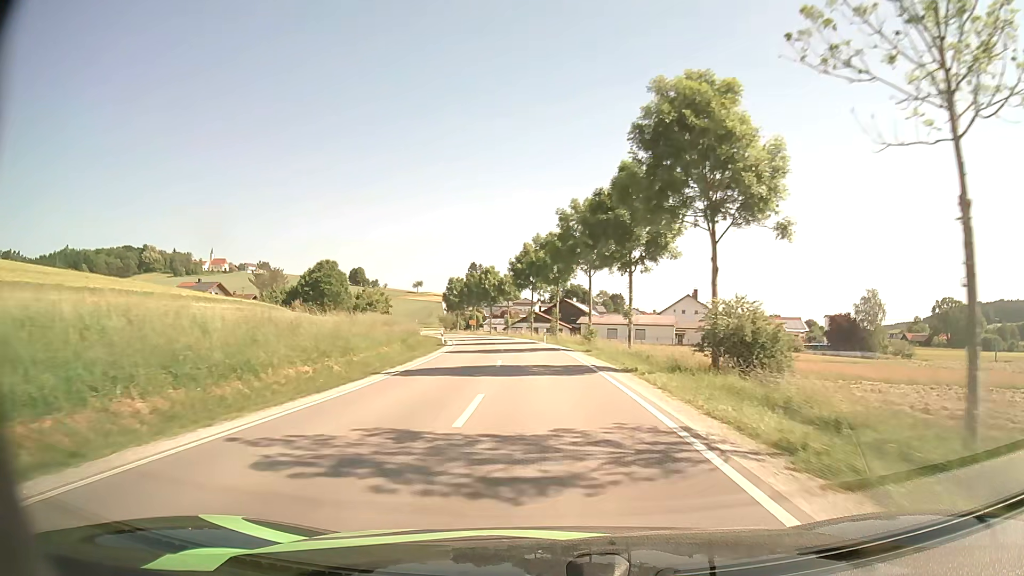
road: secondary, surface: asphalt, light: Day
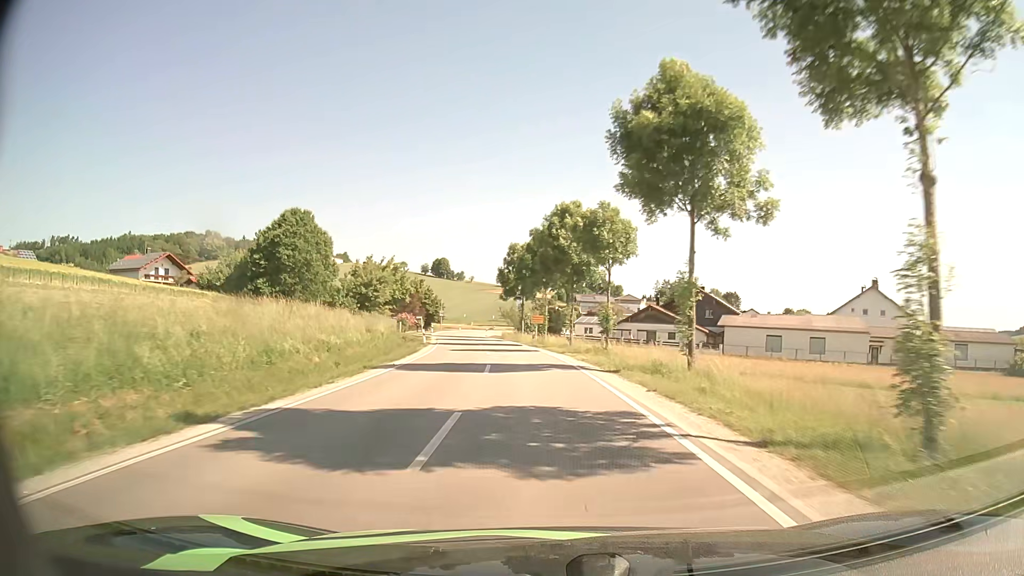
(-2.7, +50.8) m; -8°
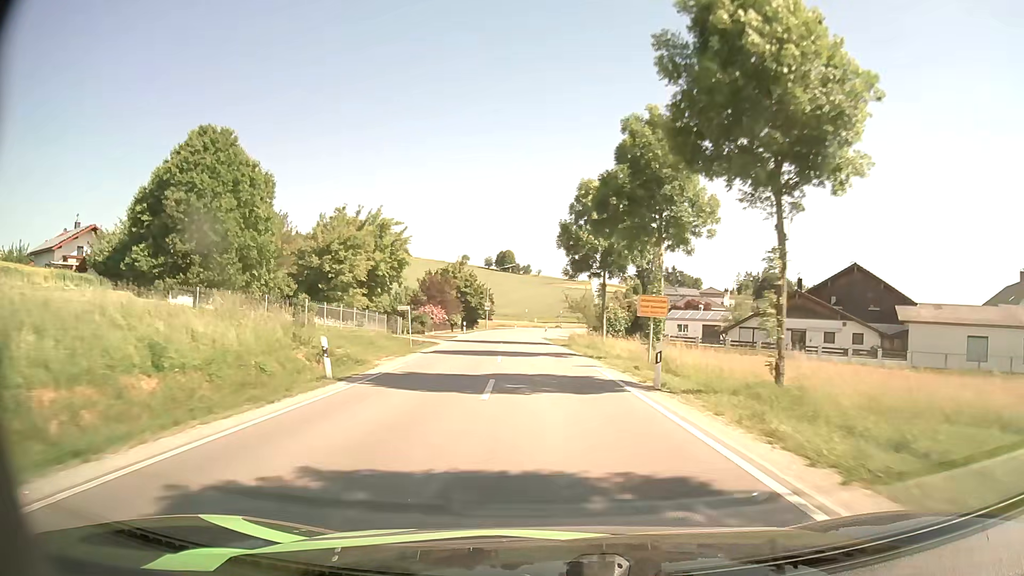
(-1.7, +31.2) m; -6°
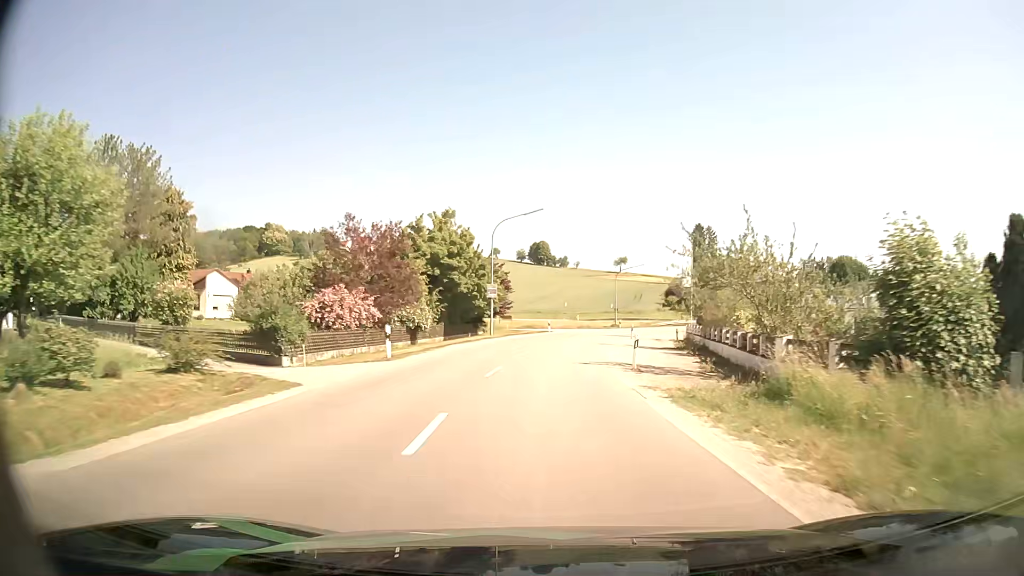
(-1.7, +42.1) m; -3°
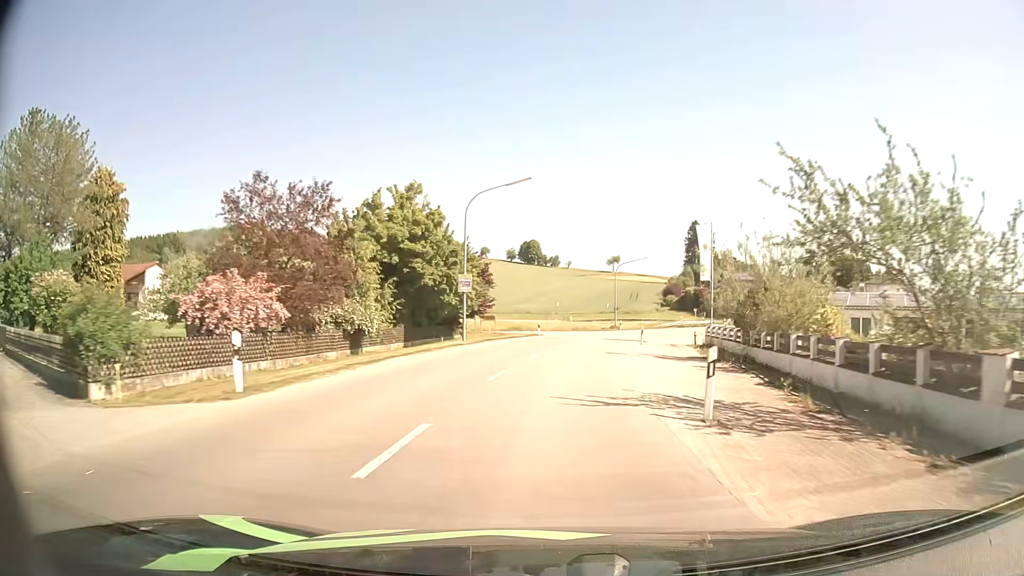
(0.0, +10.0) m; +1°
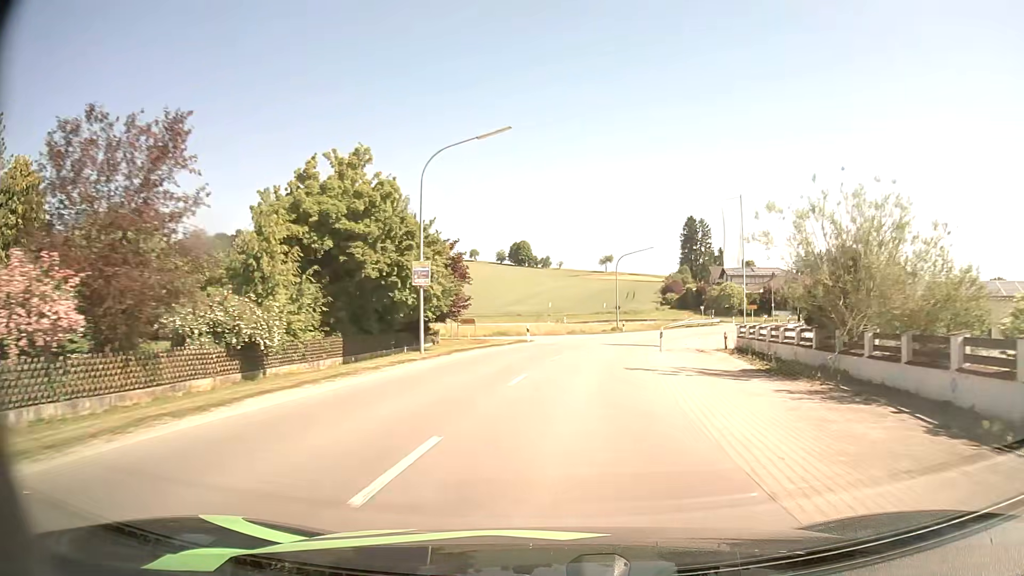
(+0.1, +9.6) m; +1°
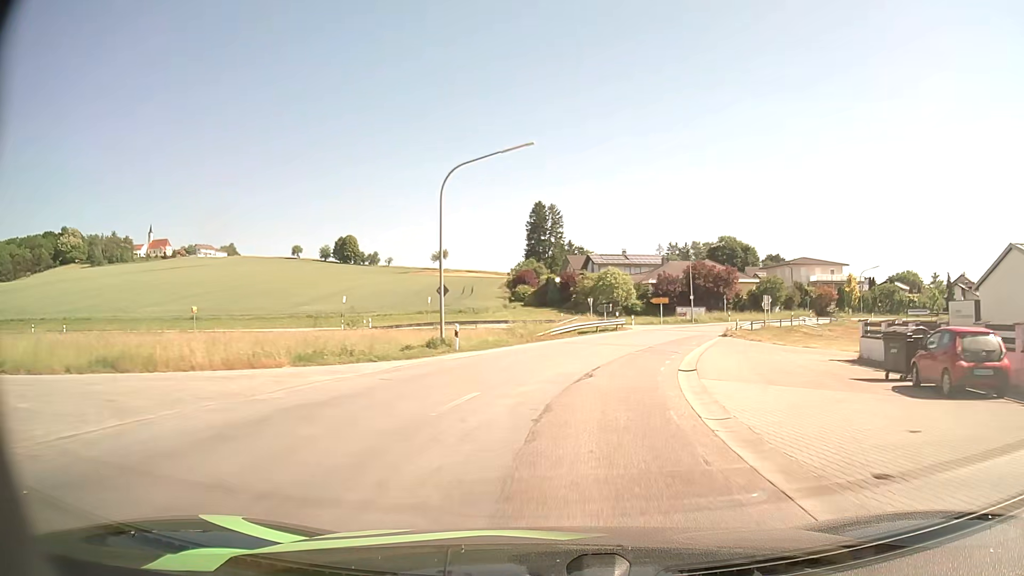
(+3.7, +36.3) m; +14°
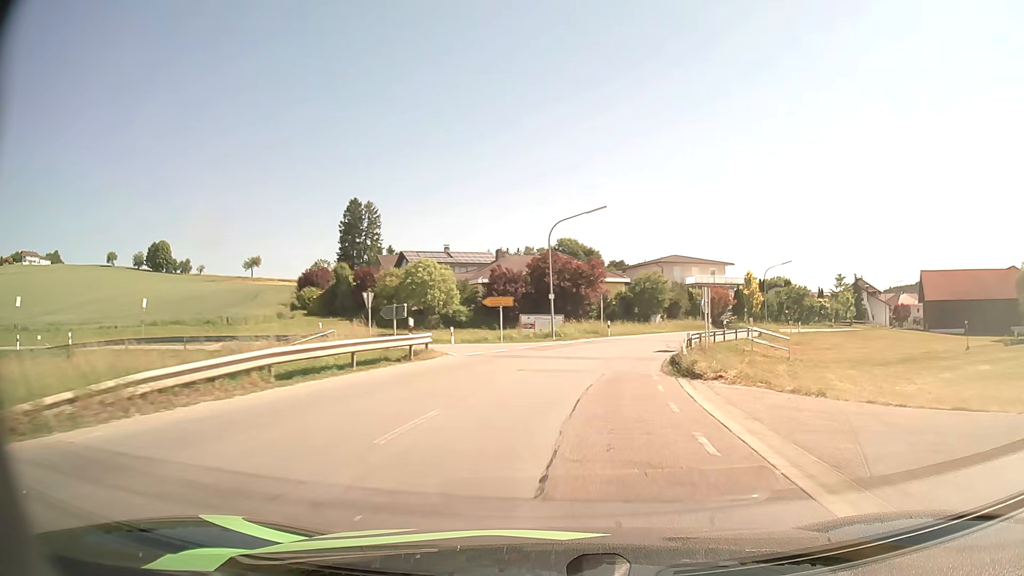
(+3.4, +26.4) m; +15°
(0, +10) (+2, +20) (+4, +30) (+7, +39) (+12, +48) (+17, +56) (+23, +64) (+30, +71) (+38, +78) (+46, +84) m
